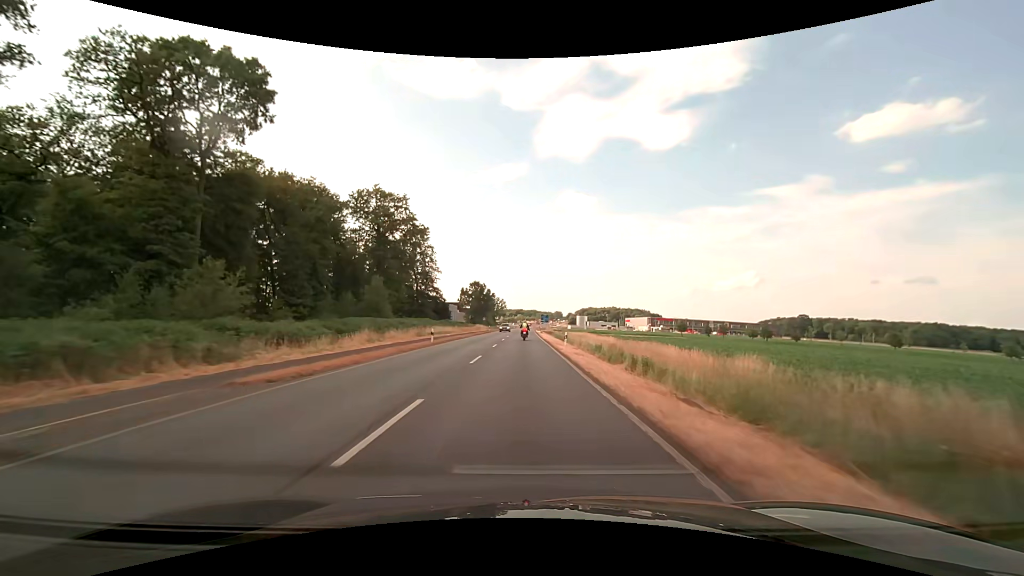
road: primary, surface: asphalt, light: Day
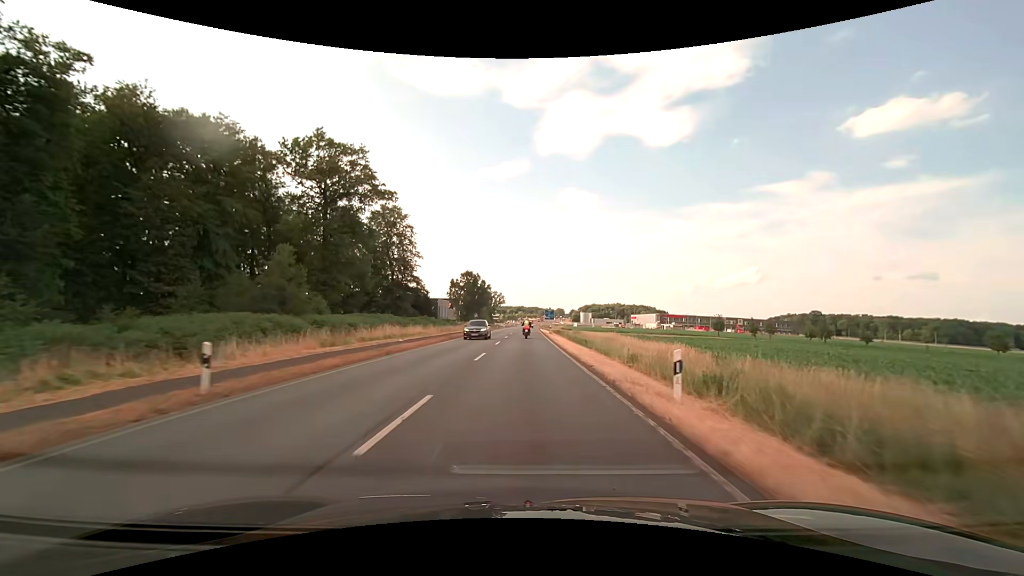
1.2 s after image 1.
(0.0, +23.5) m; 0°
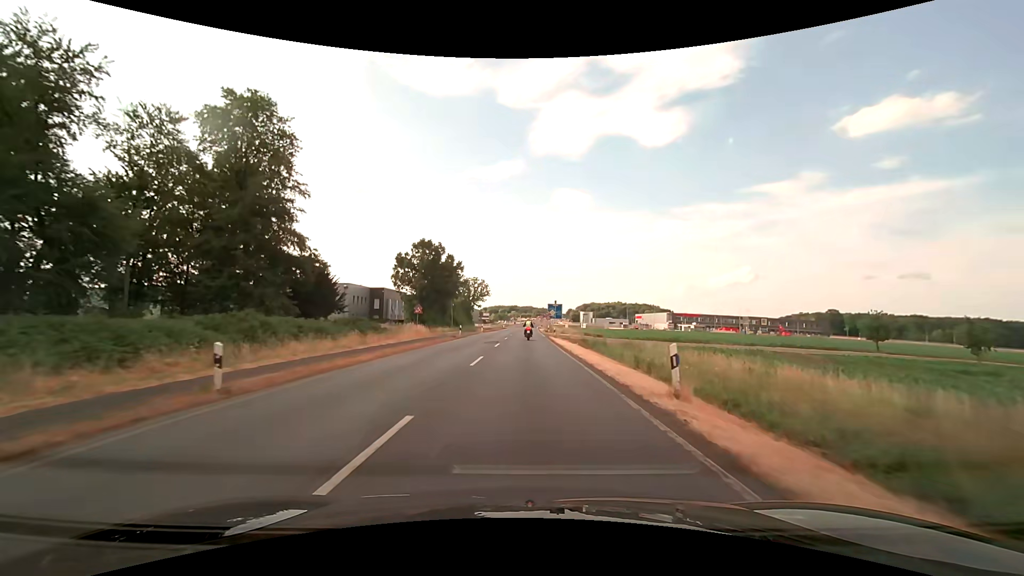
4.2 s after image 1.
(+0.1, +49.4) m; +1°
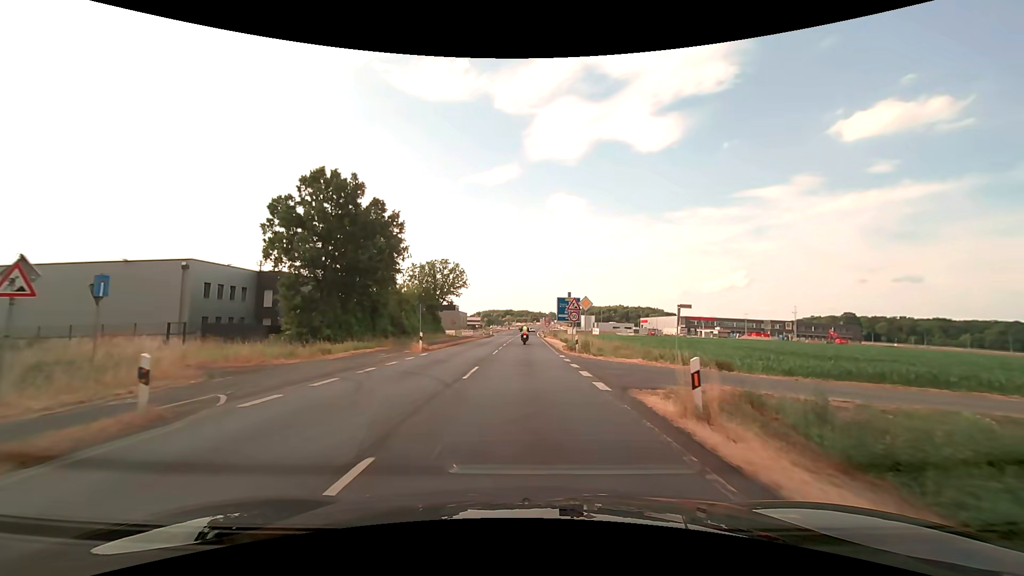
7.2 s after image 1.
(+0.2, +37.7) m; +1°
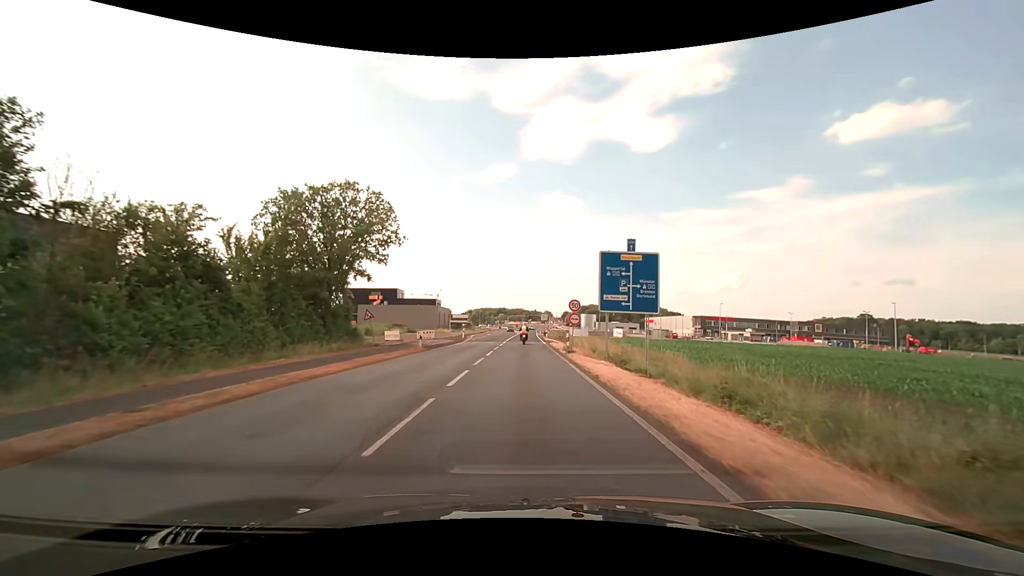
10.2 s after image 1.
(+0.1, +38.2) m; 0°
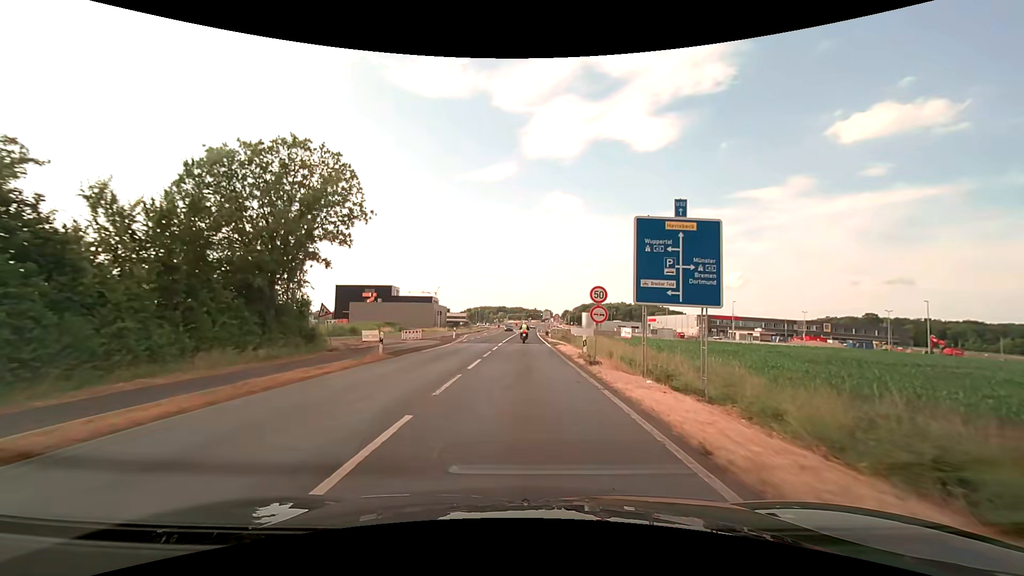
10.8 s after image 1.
(0.0, +7.8) m; 0°
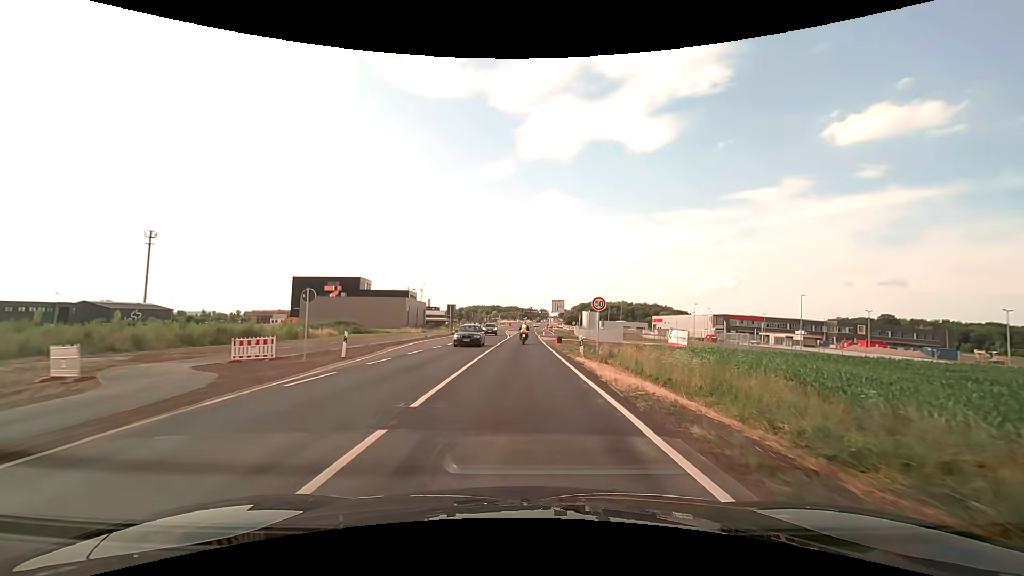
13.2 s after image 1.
(+0.1, +31.3) m; +1°
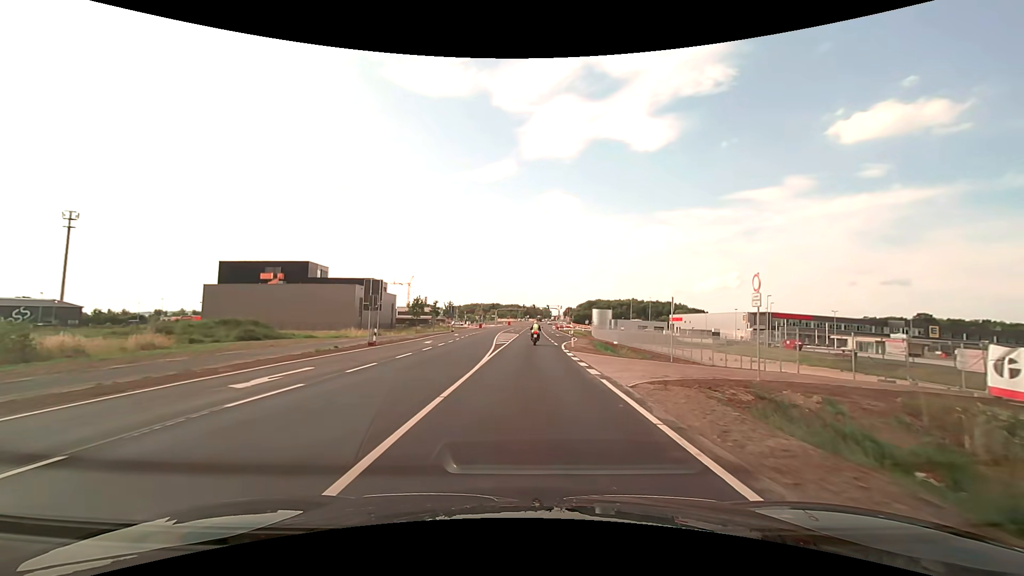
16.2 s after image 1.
(-0.2, +38.9) m; 0°
(0, +10) (0, +20) (0, +30) (0, +40) (0, +50) (+1, +60) (+1, +70) (+1, +80) (+2, +90) (+2, +100) m
